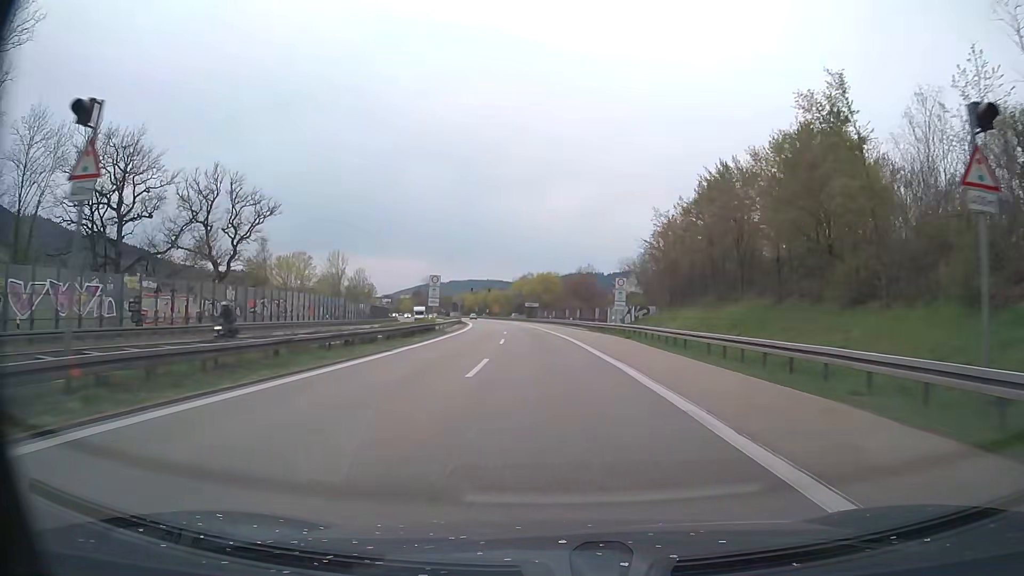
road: trunk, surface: asphalt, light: Day
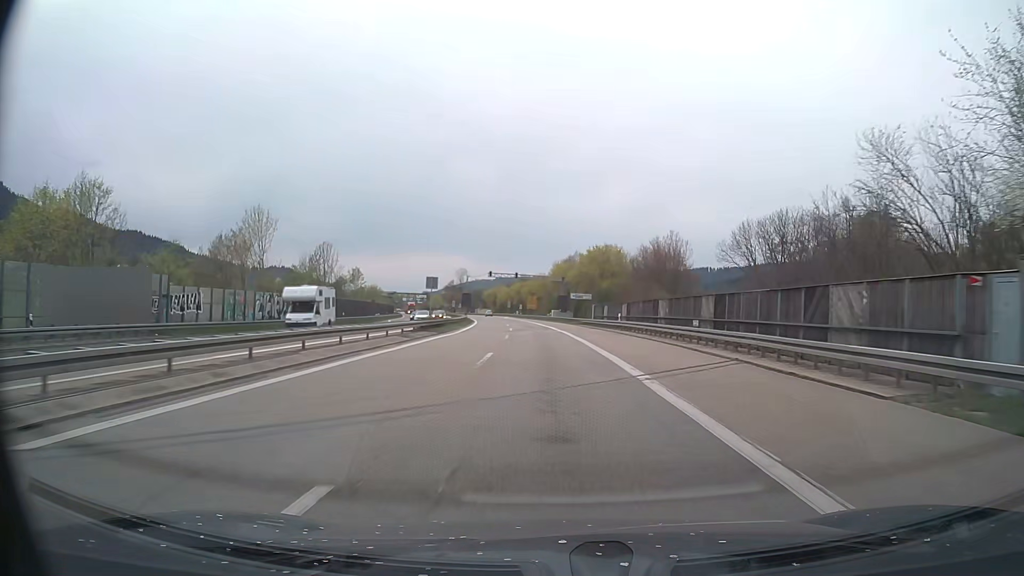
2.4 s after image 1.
(-1.6, +50.1) m; -4°
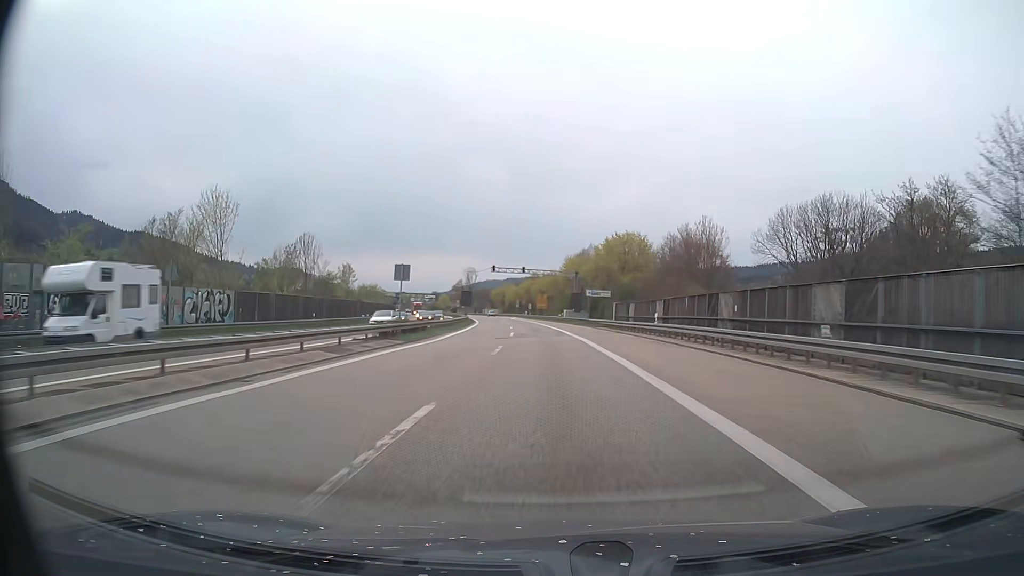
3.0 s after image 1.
(-0.1, +12.6) m; -1°
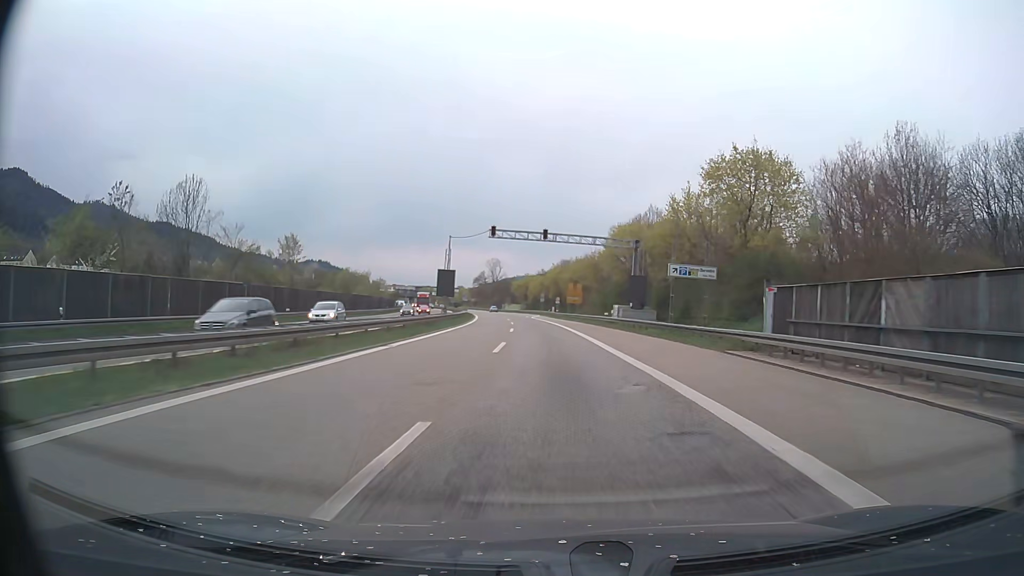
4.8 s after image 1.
(-1.0, +37.6) m; -3°
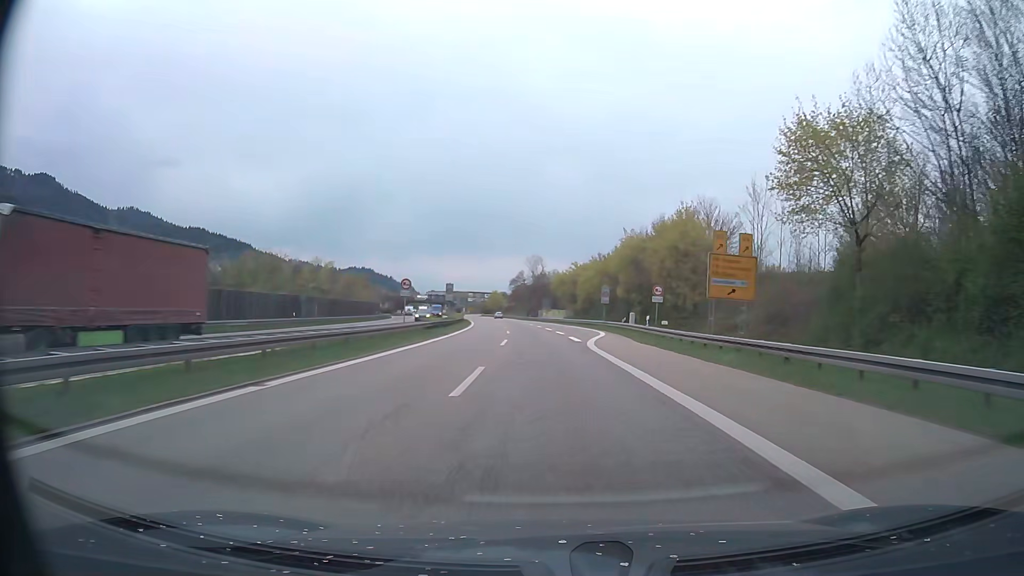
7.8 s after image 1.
(-2.4, +62.8) m; -4°
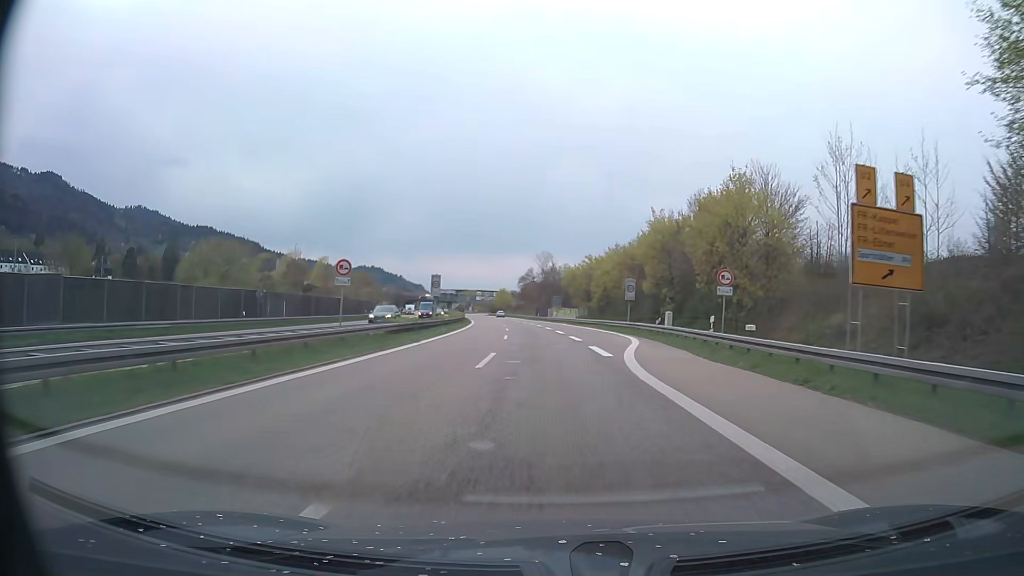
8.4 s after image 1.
(-0.2, +12.6) m; -1°
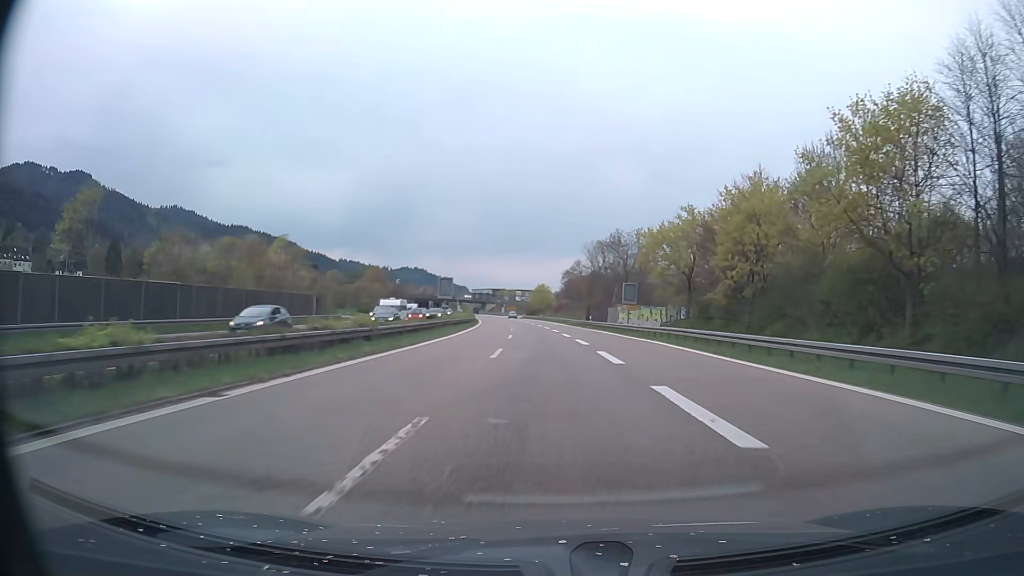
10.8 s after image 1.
(-1.8, +50.1) m; -4°
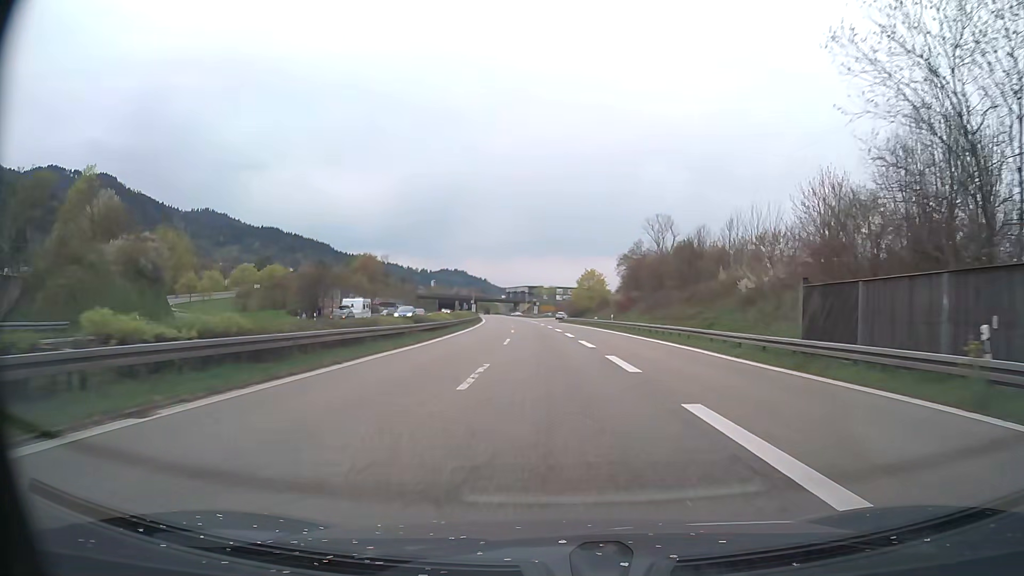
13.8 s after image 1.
(-2.5, +62.6) m; -4°
(0, +10) (0, +20) (0, +30) (-1, +40) (-1, +50) (-2, +60) (-3, +70) (-3, +80) (-4, +90) (-5, +100) m
